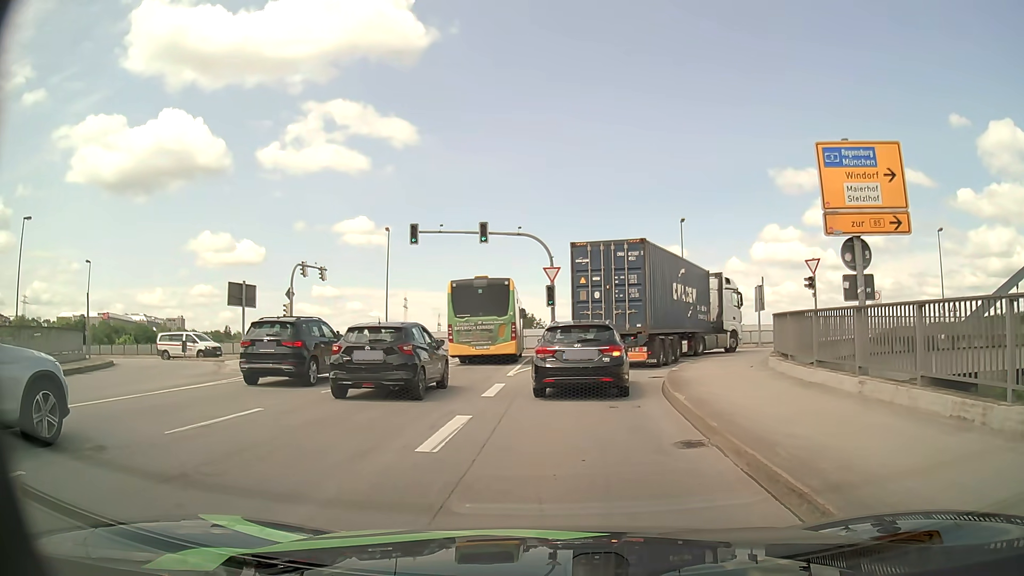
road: primary_link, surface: asphalt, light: Day
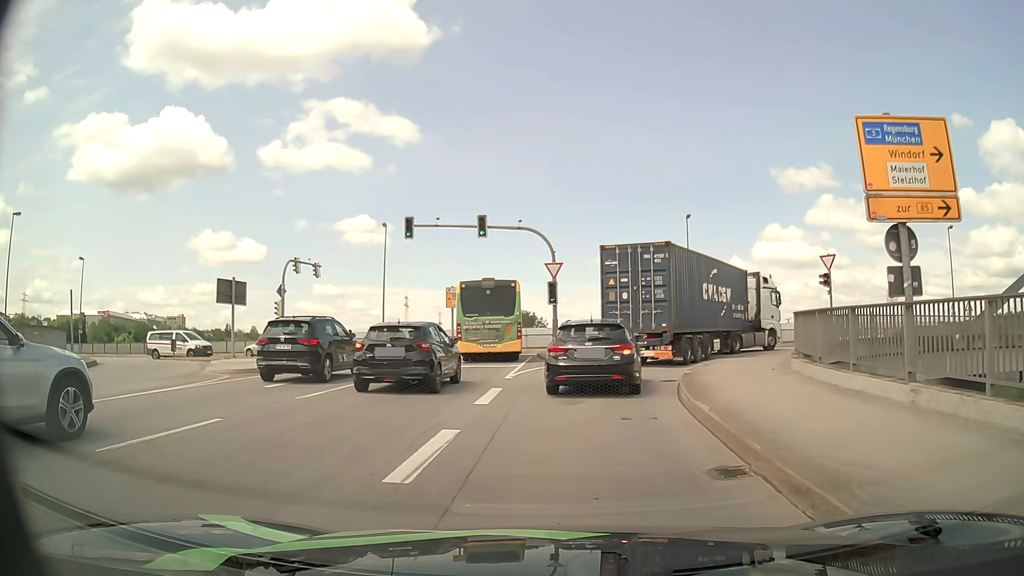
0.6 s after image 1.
(0.0, +1.7) m; +2°
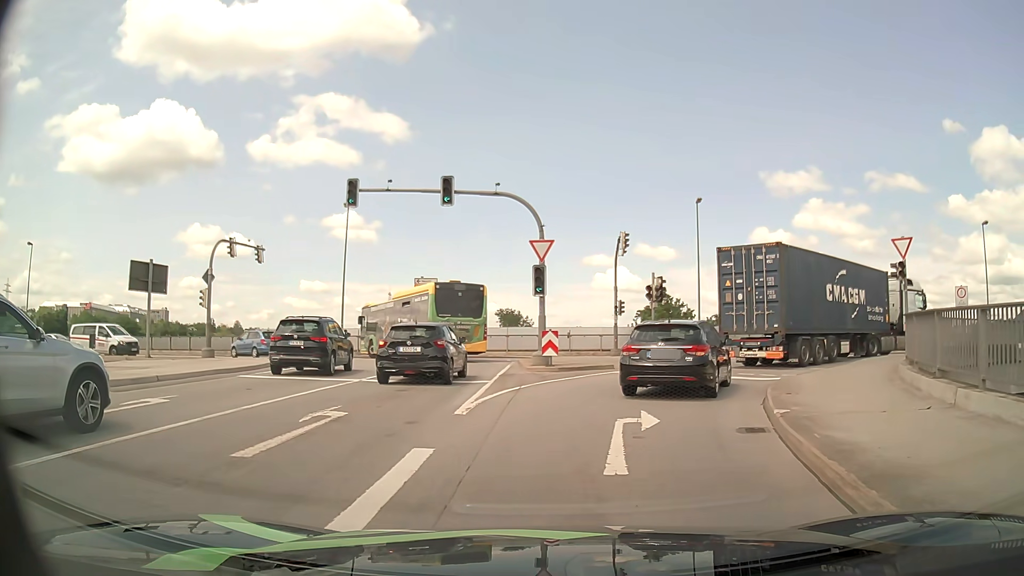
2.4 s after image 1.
(-0.1, +7.8) m; 0°
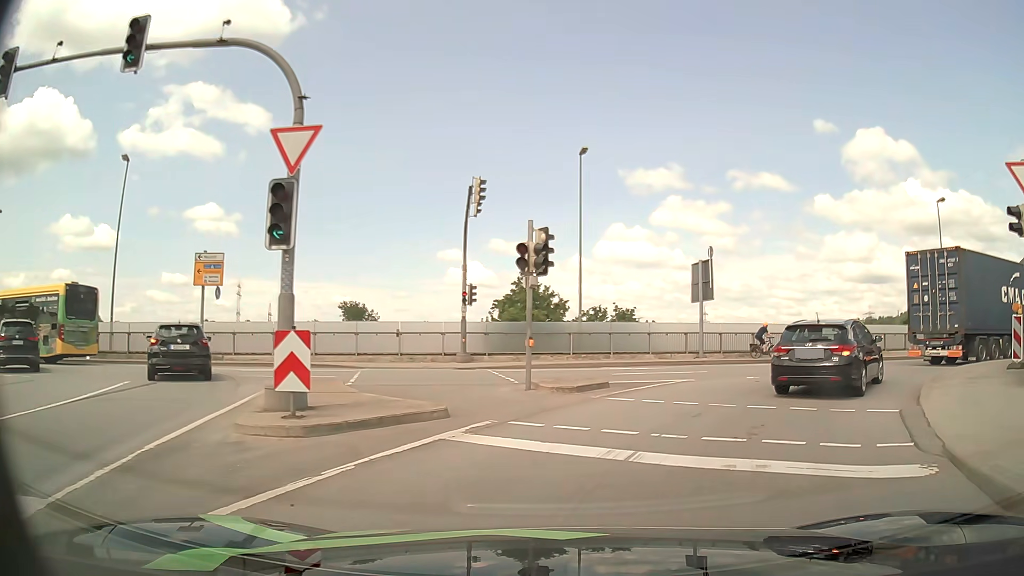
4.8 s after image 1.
(+1.1, +12.3) m; +12°
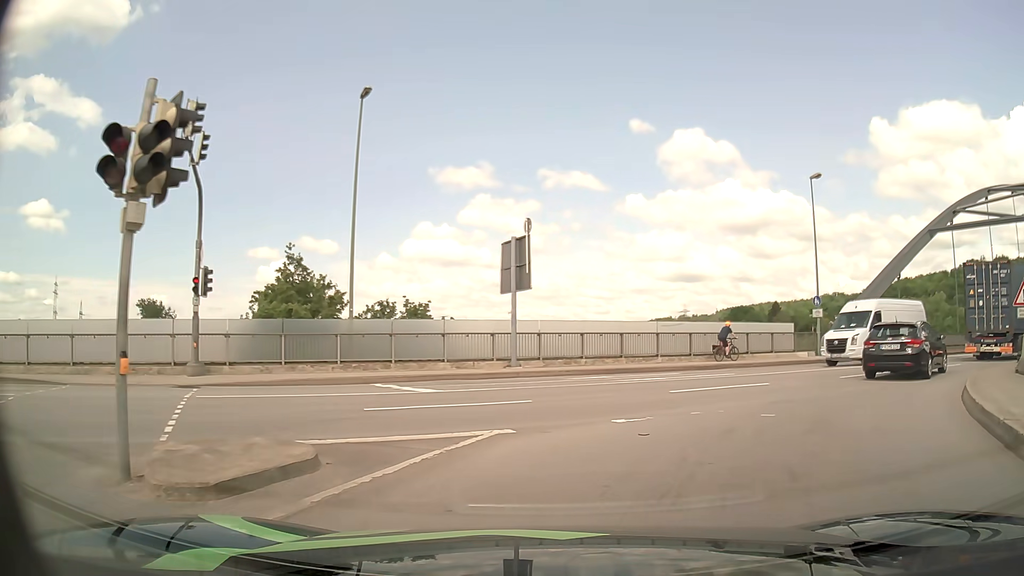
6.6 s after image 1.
(+1.2, +8.2) m; +17°
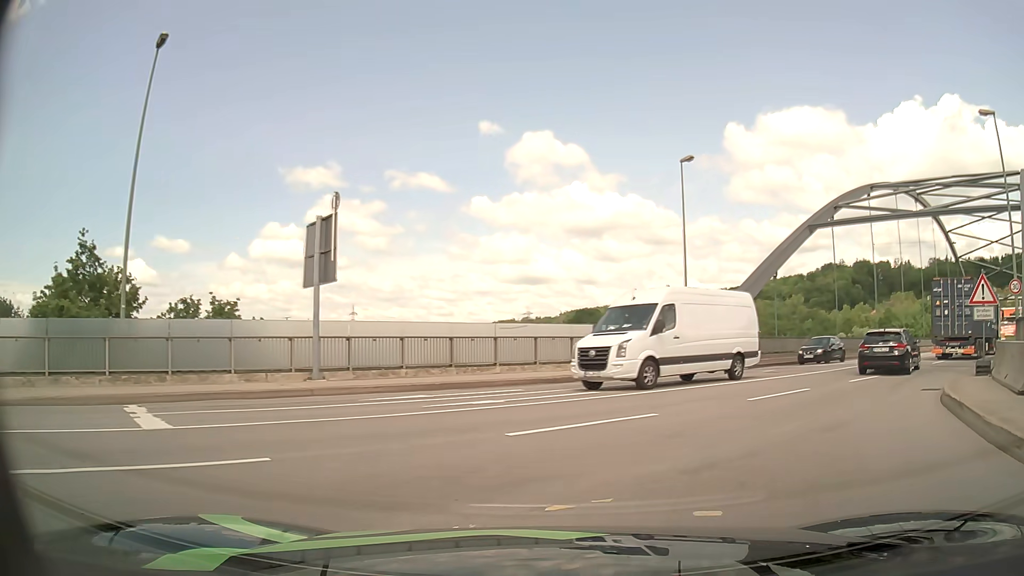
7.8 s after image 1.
(+0.6, +5.2) m; +14°
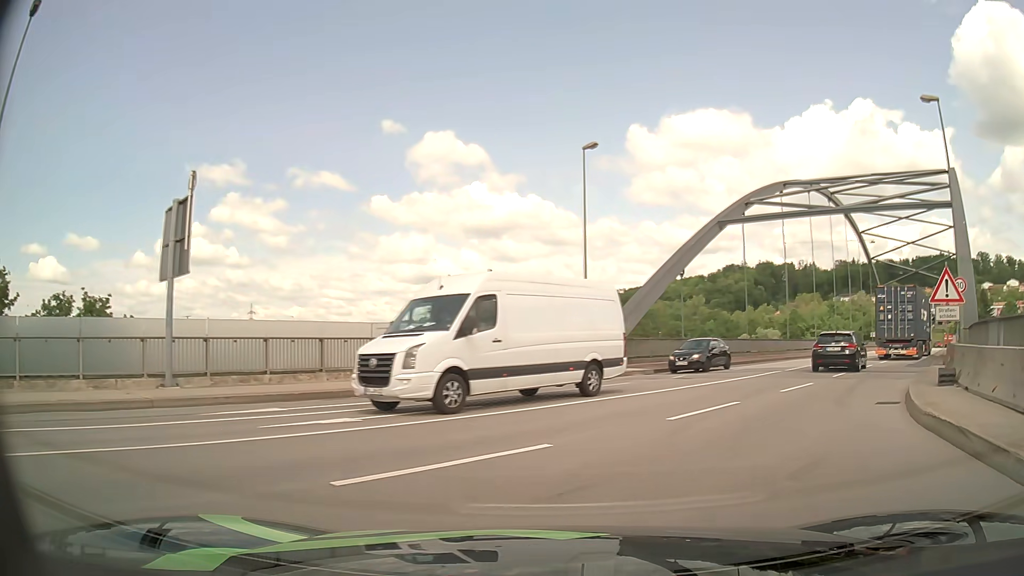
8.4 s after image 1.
(+0.1, +2.8) m; +7°
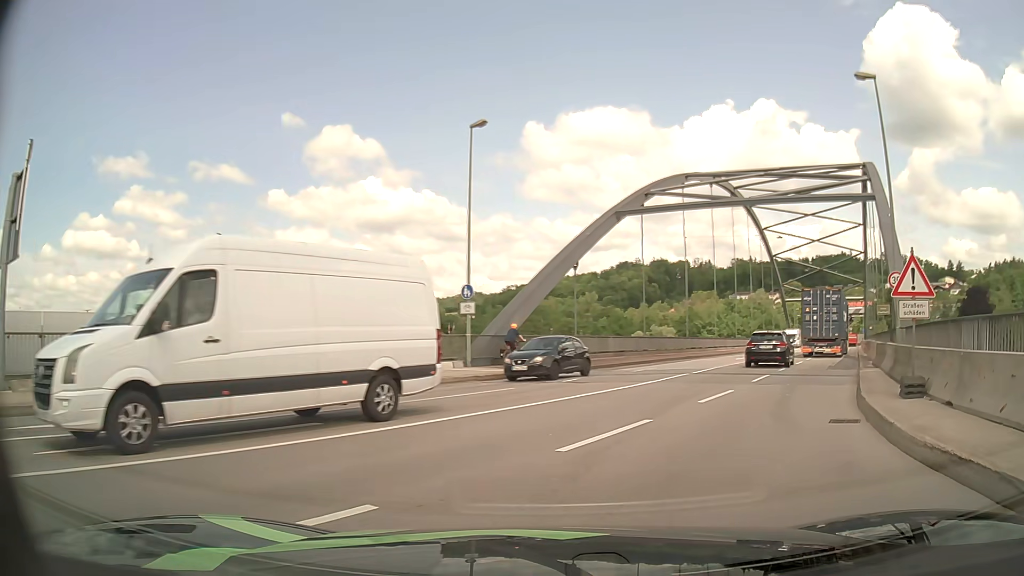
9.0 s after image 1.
(+0.2, +3.0) m; +9°
(+2, +10) (+7, +19) (+12, +27) (+16, +36) (+21, +45) (+26, +54) (+30, +63) (+35, +72) (+40, +80) (+44, +89) m
